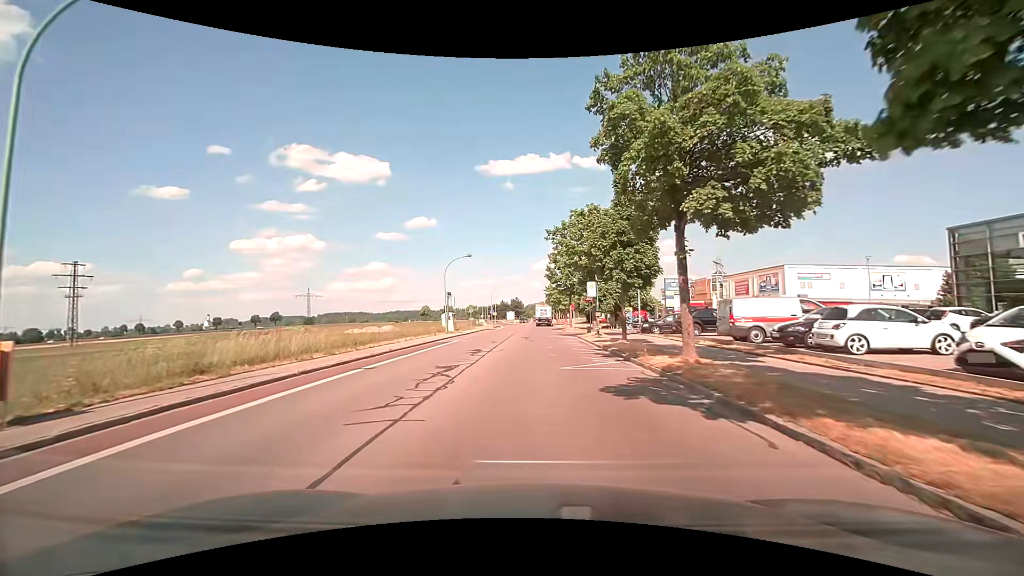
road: tertiary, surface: asphalt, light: Day
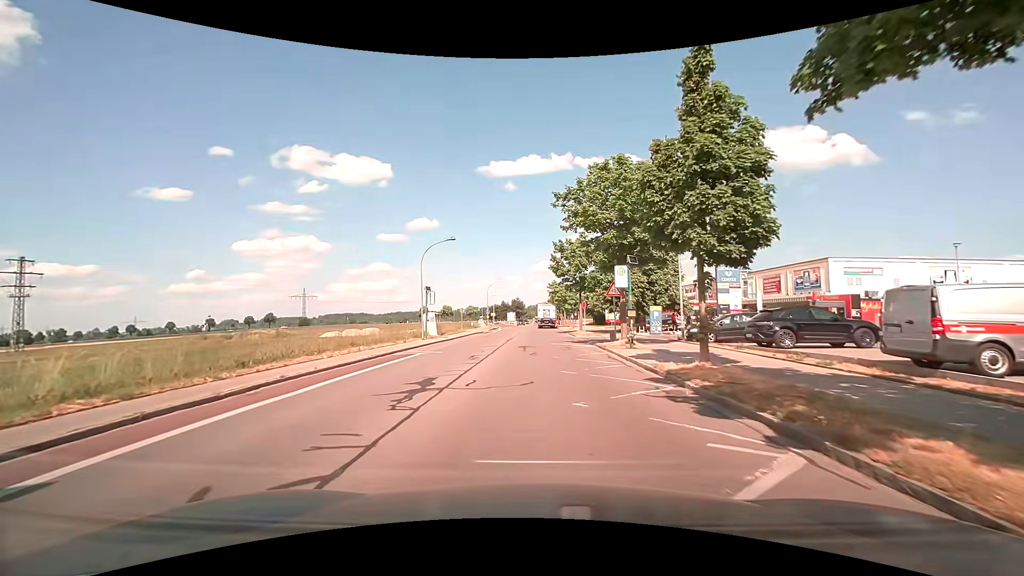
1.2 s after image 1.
(-0.1, +10.1) m; -1°
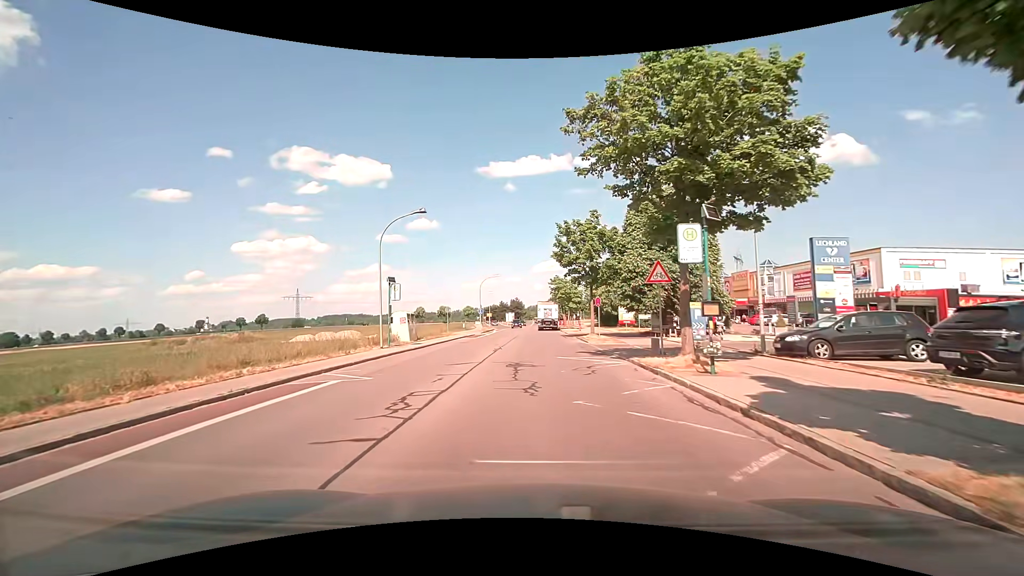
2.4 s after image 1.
(0.0, +9.4) m; +1°
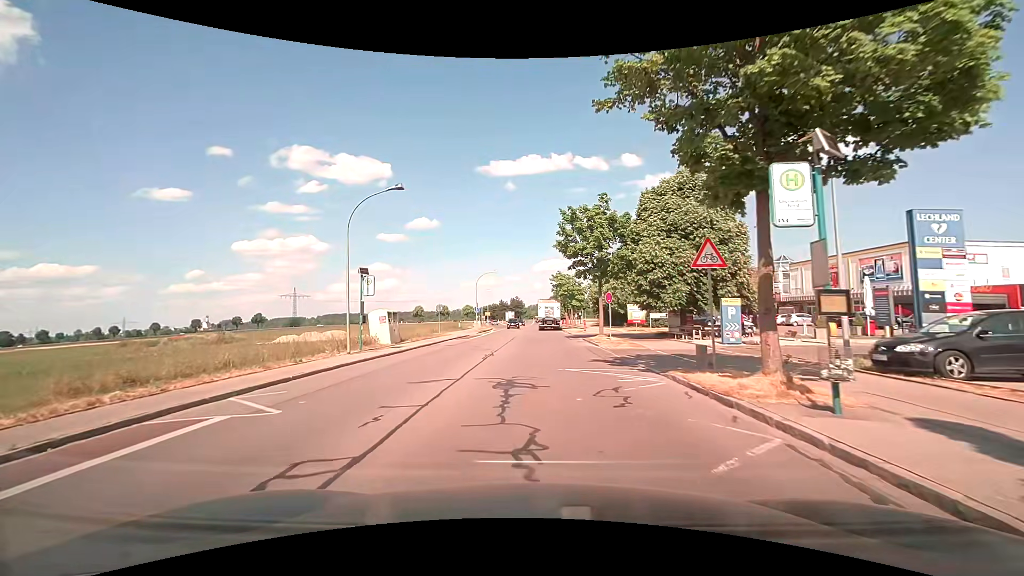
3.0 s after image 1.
(0.0, +4.6) m; -1°
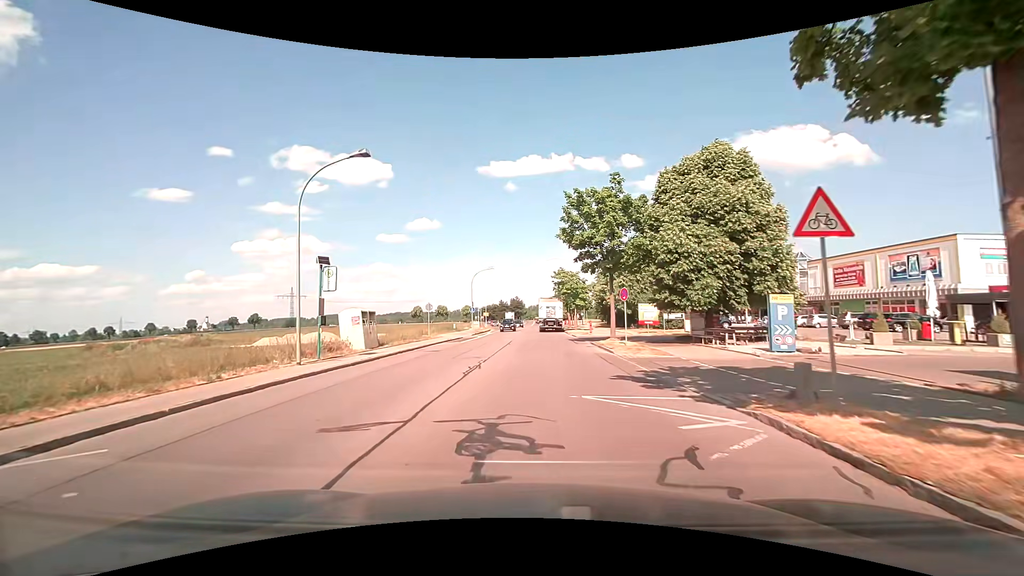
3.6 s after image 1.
(+0.1, +4.5) m; +1°
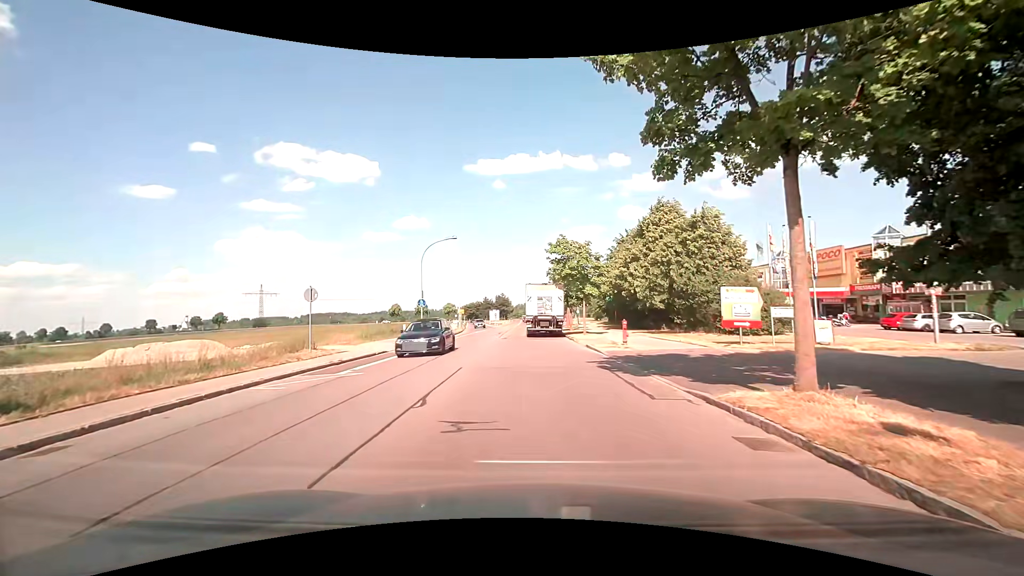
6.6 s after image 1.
(+0.1, +19.6) m; +1°
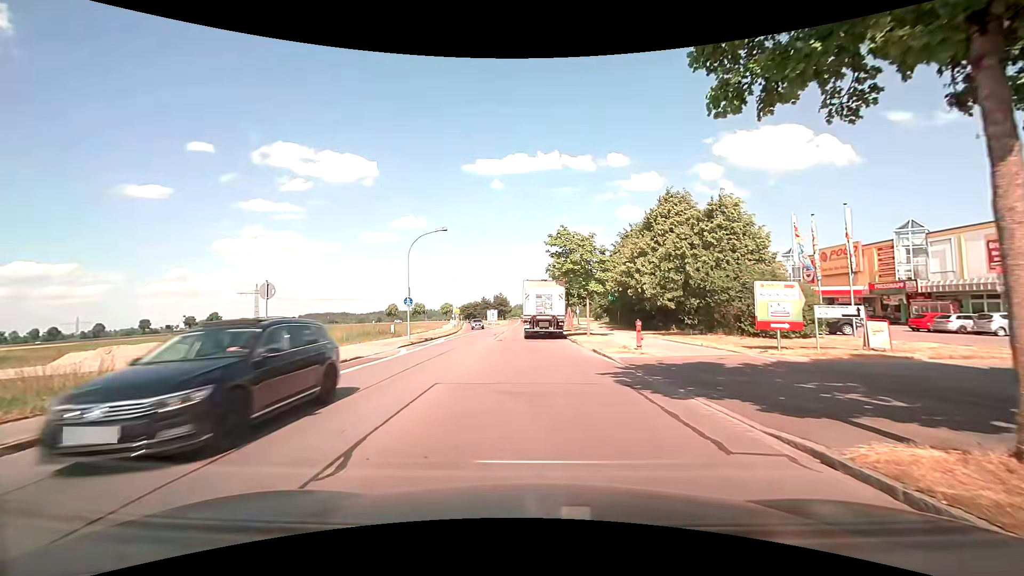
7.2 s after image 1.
(0.0, +3.2) m; 0°
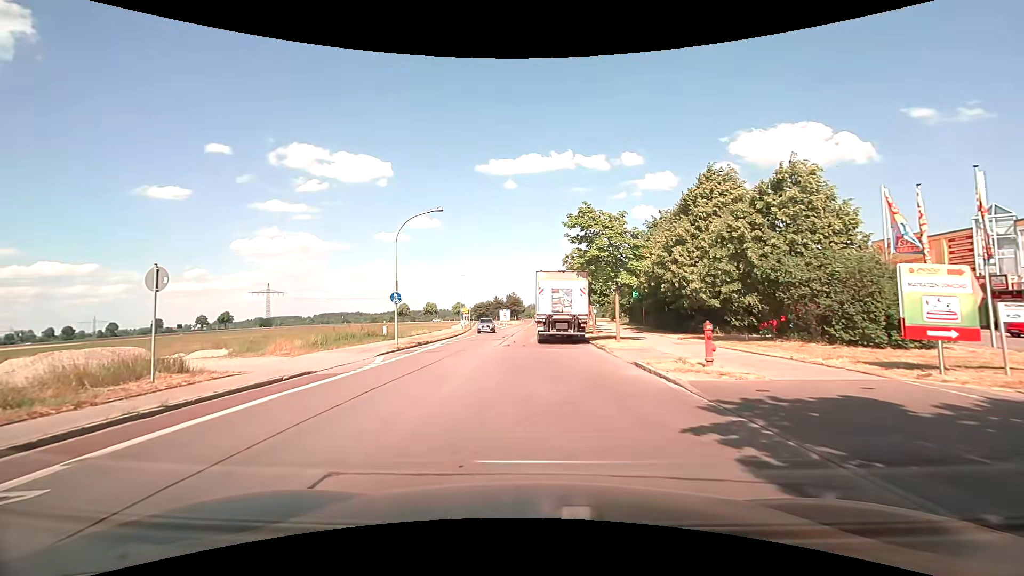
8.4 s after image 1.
(0.0, +5.9) m; -1°
(0, +10) (-1, +20) (-2, +30) (-2, +40) (-1, +50) (-1, +60) (0, +70) (0, +80) (0, +90) (0, +100) m
